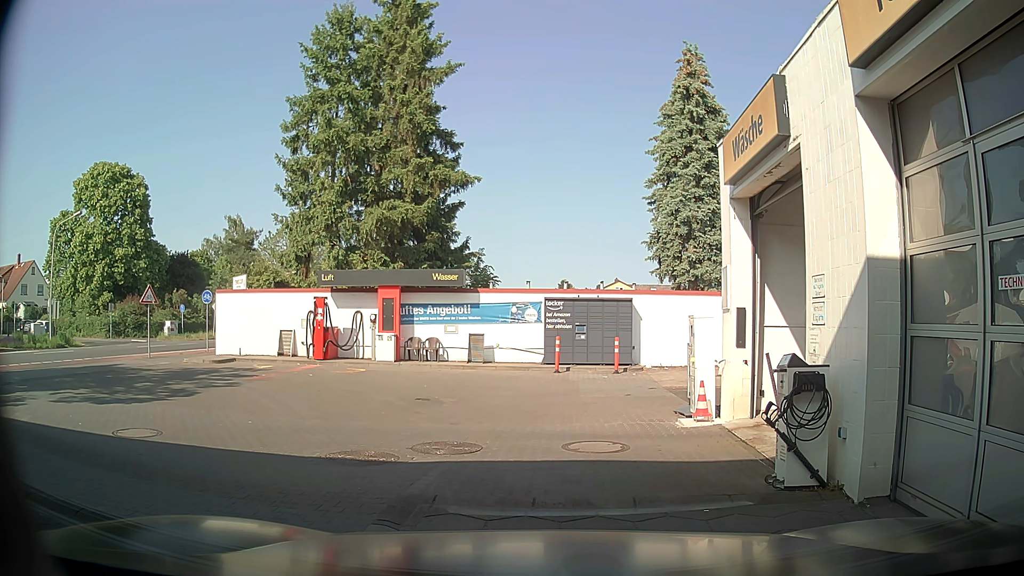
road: service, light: Day
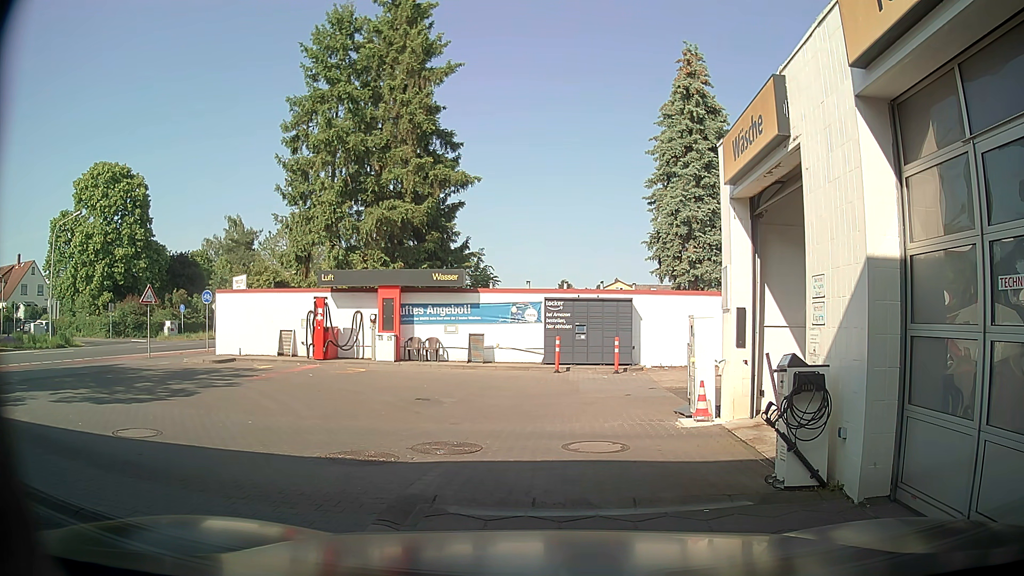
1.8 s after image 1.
(0.0, 0.0) m; 0°
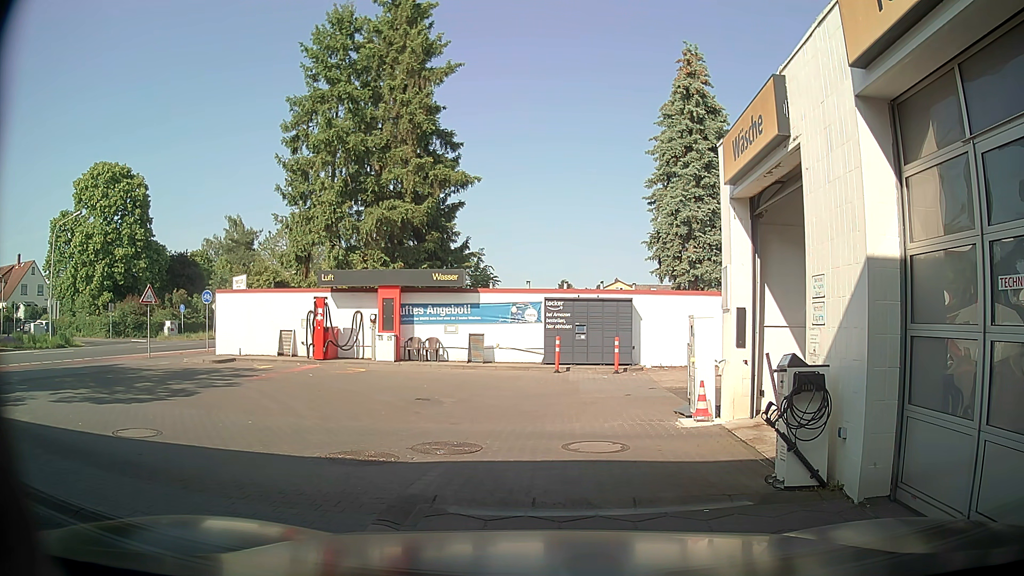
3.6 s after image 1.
(0.0, 0.0) m; 0°
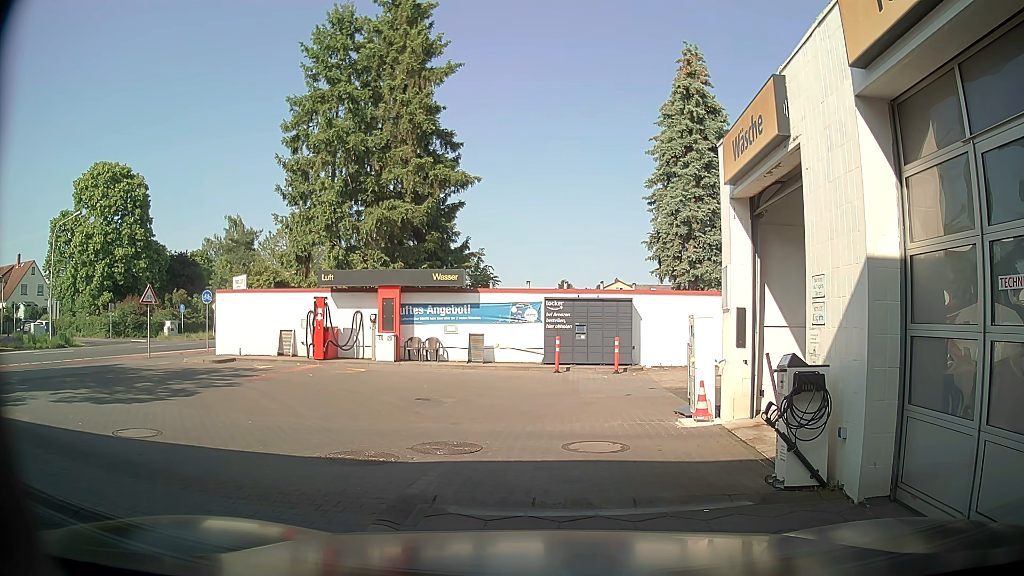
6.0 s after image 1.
(0.0, 0.0) m; 0°
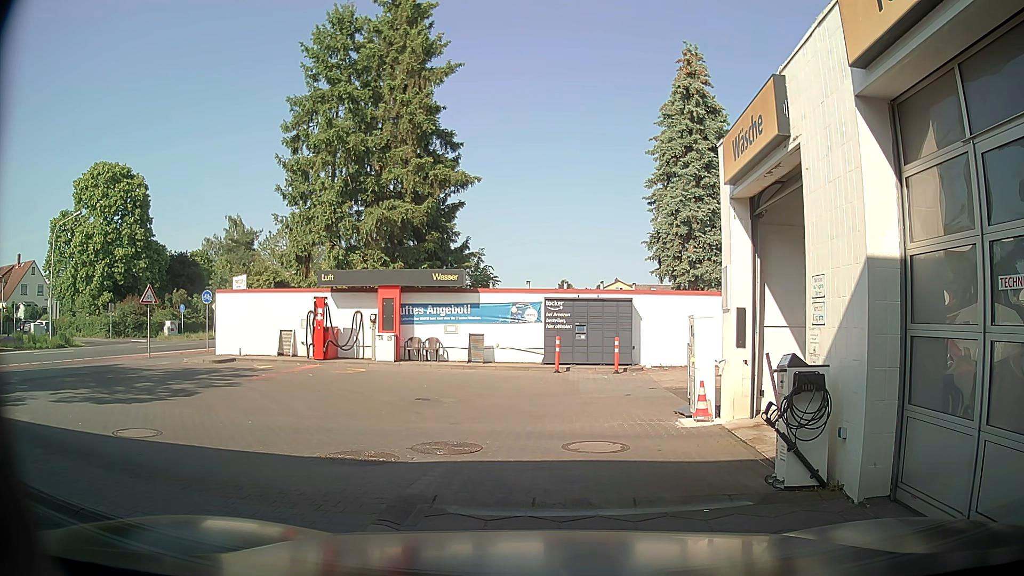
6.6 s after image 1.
(0.0, 0.0) m; 0°
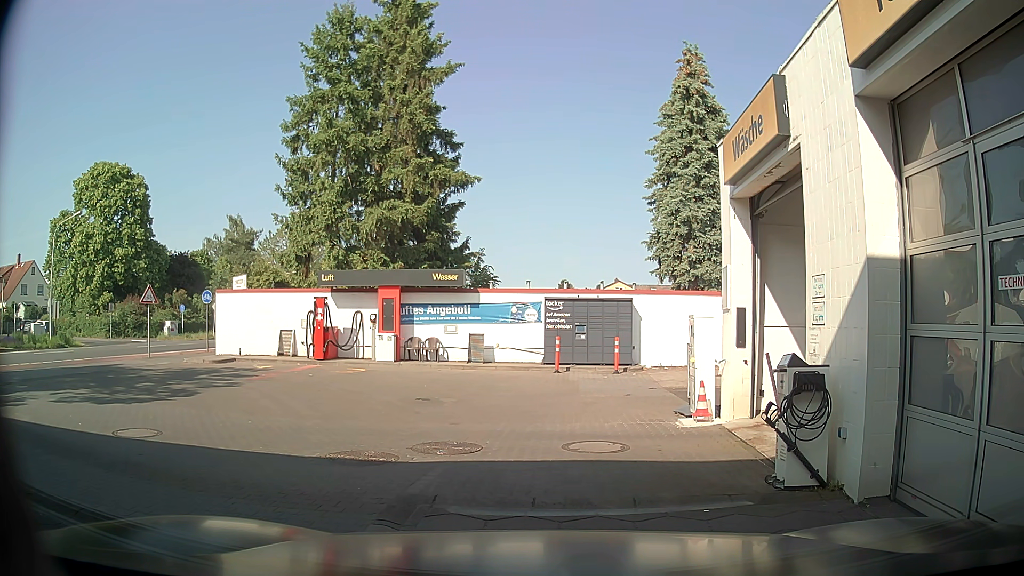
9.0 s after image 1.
(0.0, 0.0) m; 0°
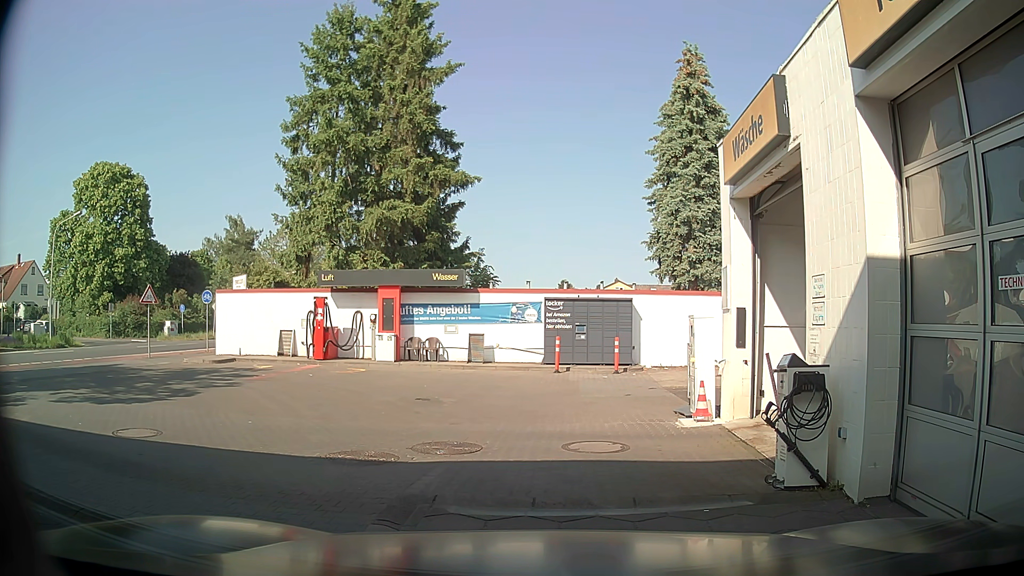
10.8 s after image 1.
(0.0, 0.0) m; 0°
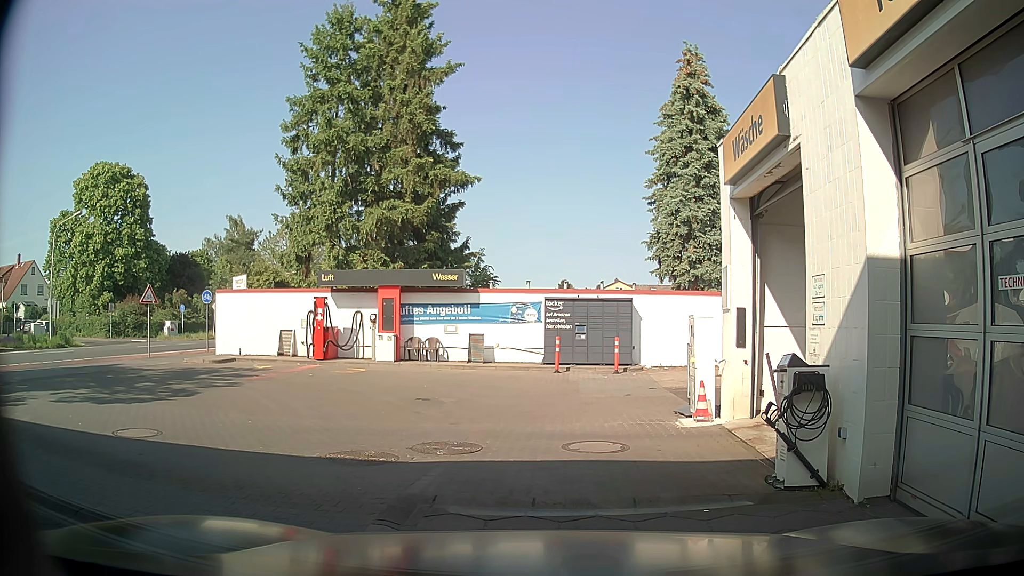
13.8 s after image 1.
(0.0, 0.0) m; 0°
